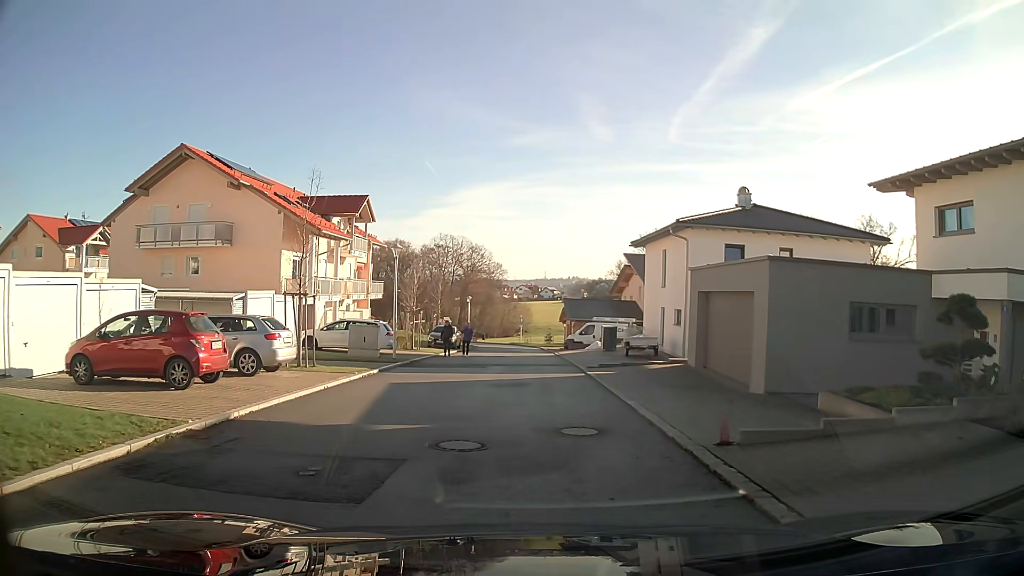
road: residential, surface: asphalt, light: Day
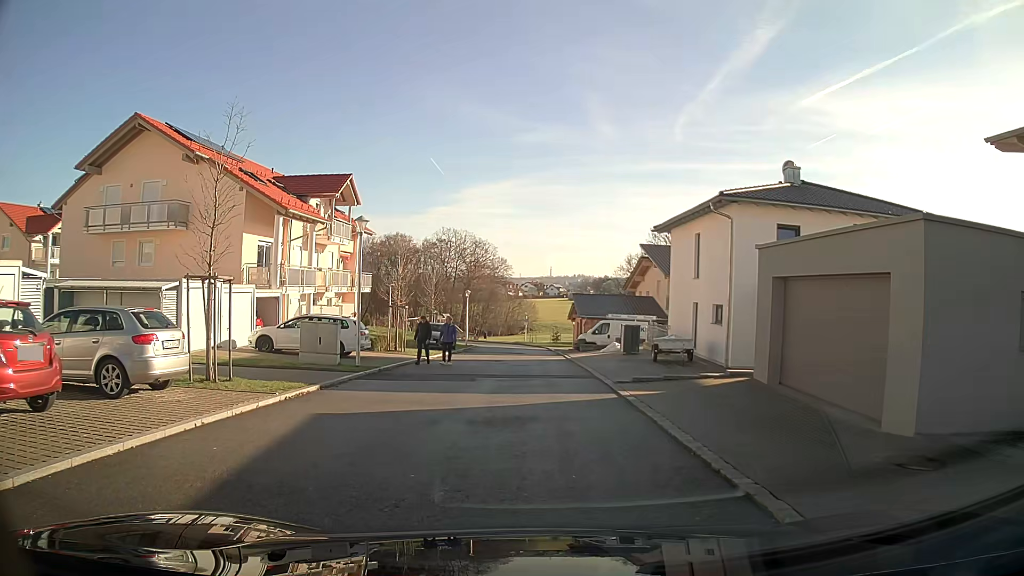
(0.0, +5.9) m; -1°
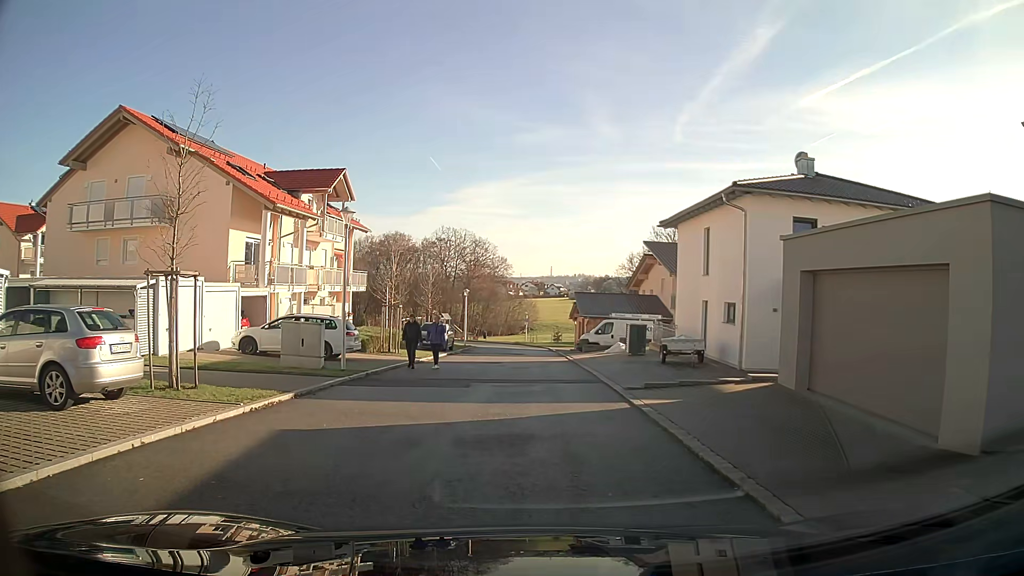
(0.0, +1.5) m; 0°
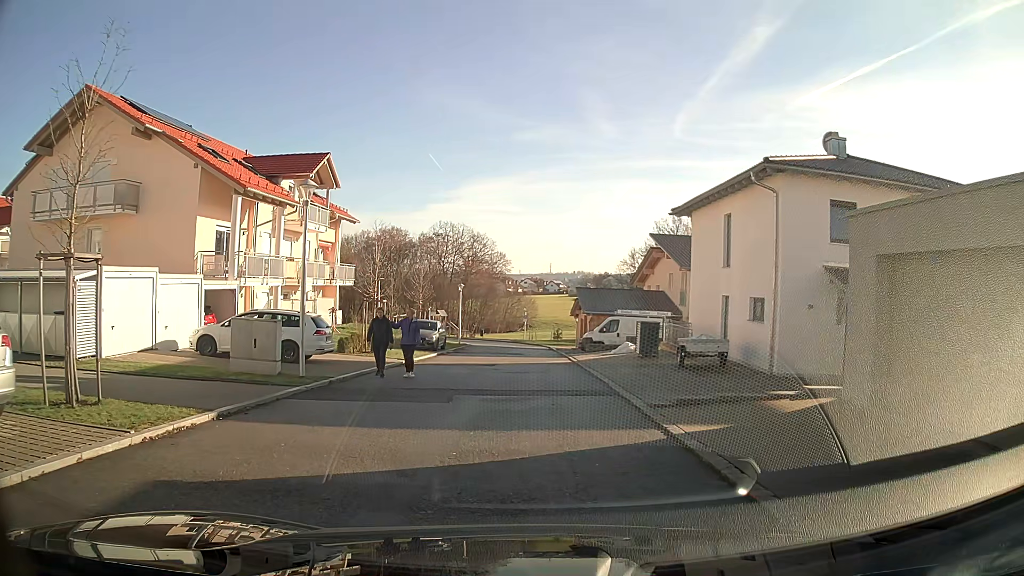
(0.0, +3.0) m; 0°
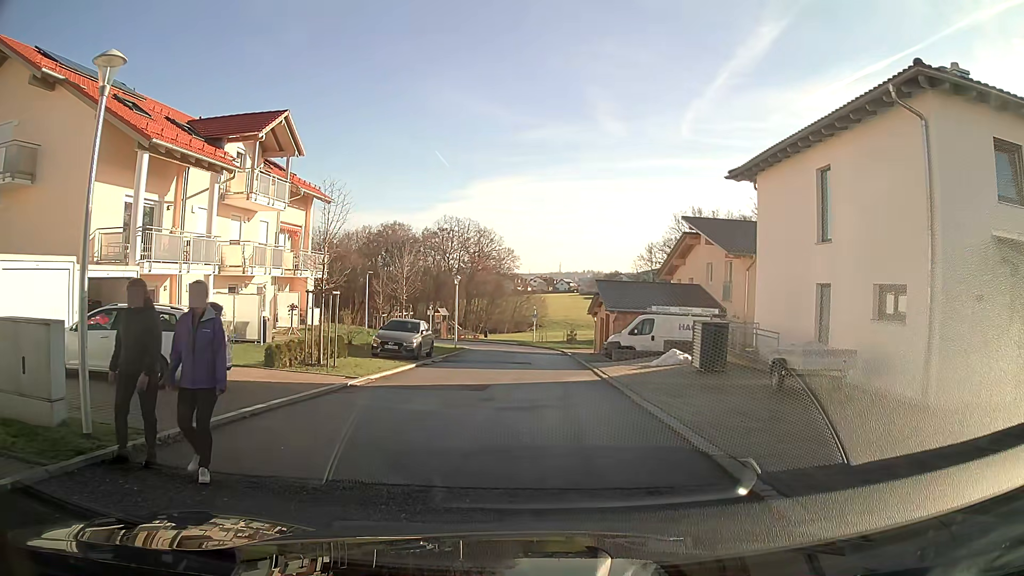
(0.0, +7.8) m; 0°
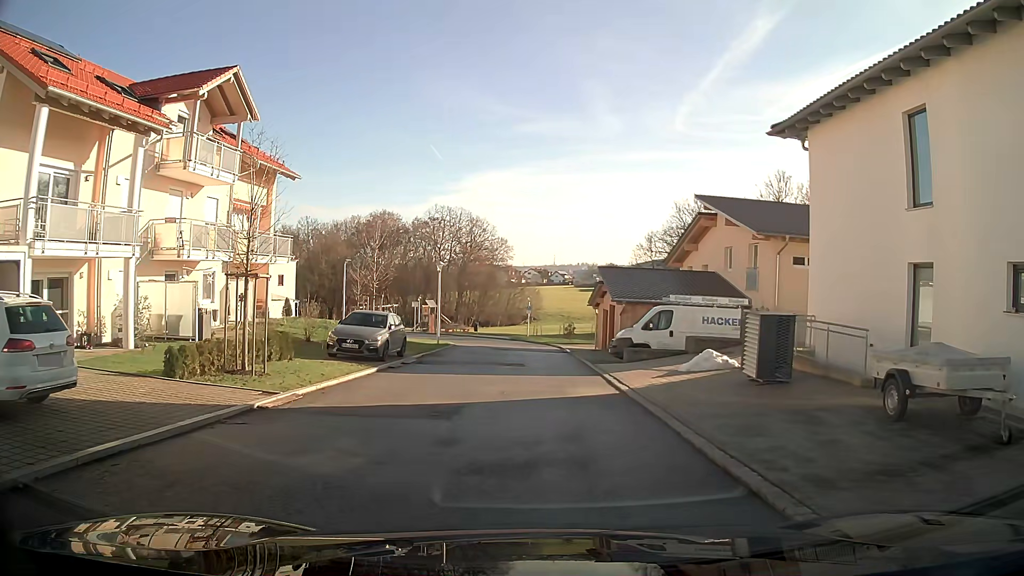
(0.0, +4.8) m; 0°
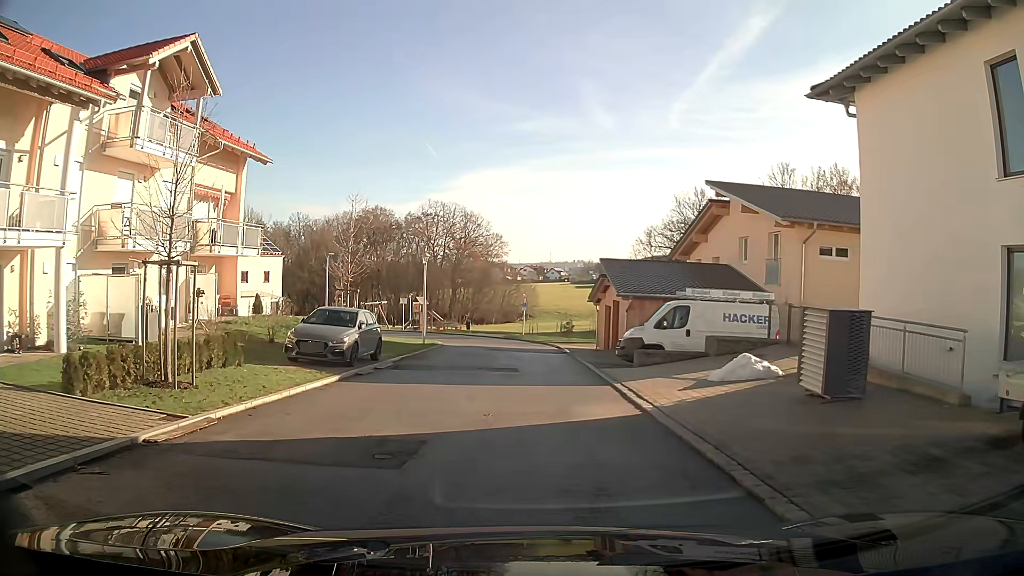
(0.0, +3.2) m; 0°
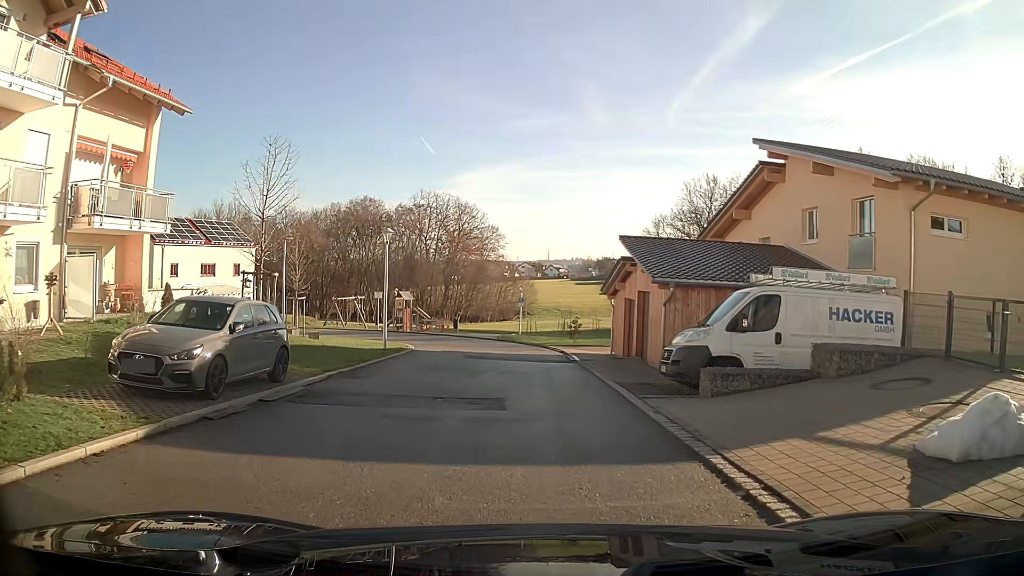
(+0.1, +7.7) m; 0°
(0, +10) (0, +20) (-1, +30) (-6, +38) (-16, +41) (-25, +43) (-35, +46) (-45, +48) (-55, +51) (-64, +54) m
